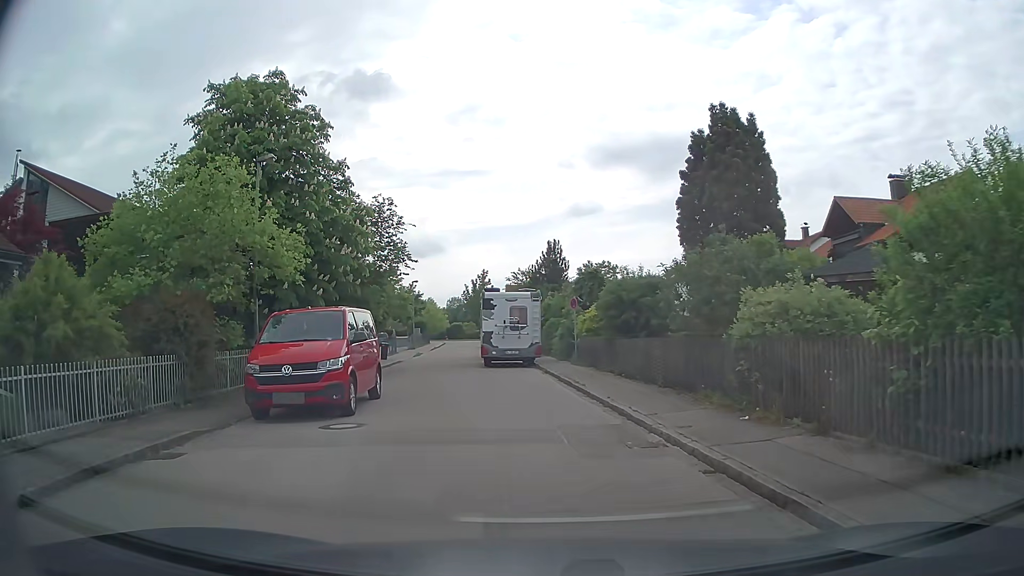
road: residential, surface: asphalt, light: Day
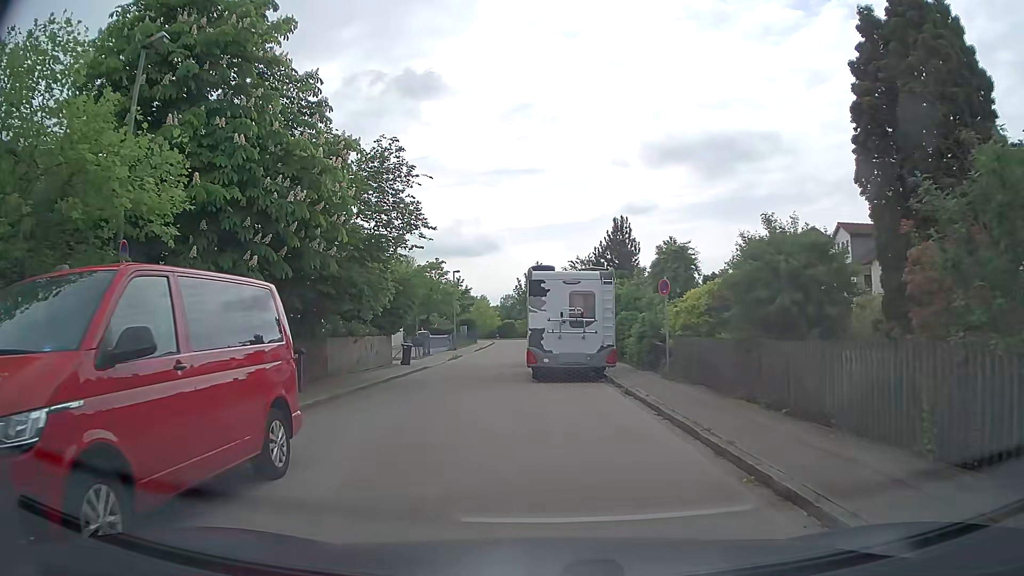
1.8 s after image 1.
(-0.2, +8.4) m; -3°
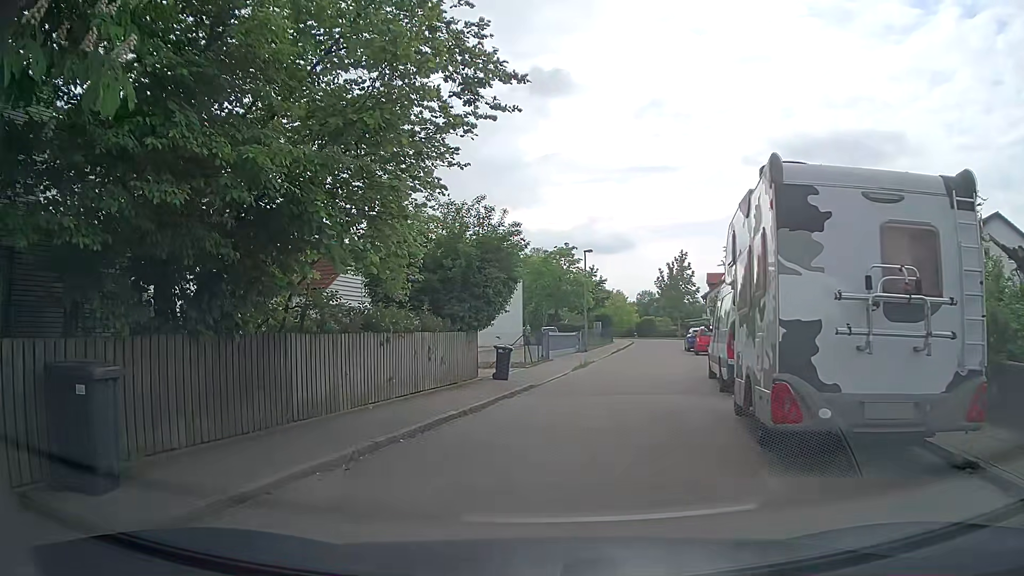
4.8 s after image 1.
(-1.0, +11.2) m; -12°
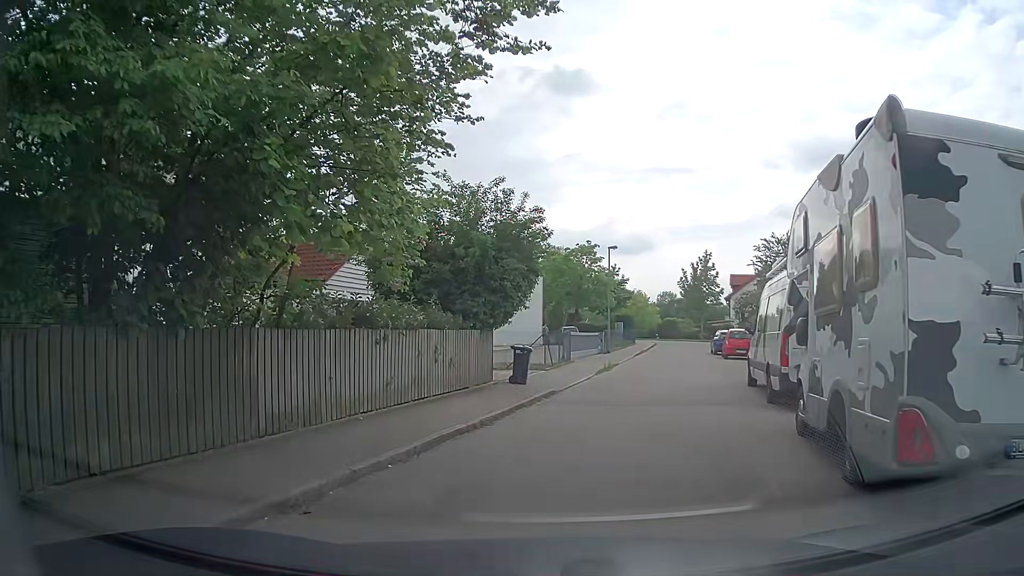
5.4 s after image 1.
(0.0, +1.9) m; -1°
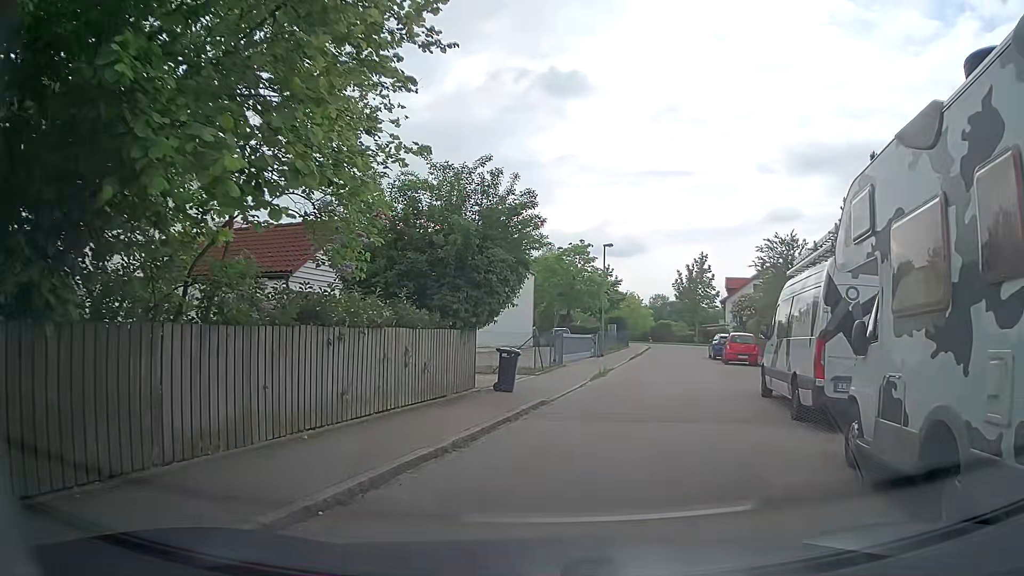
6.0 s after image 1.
(0.0, +1.9) m; +2°
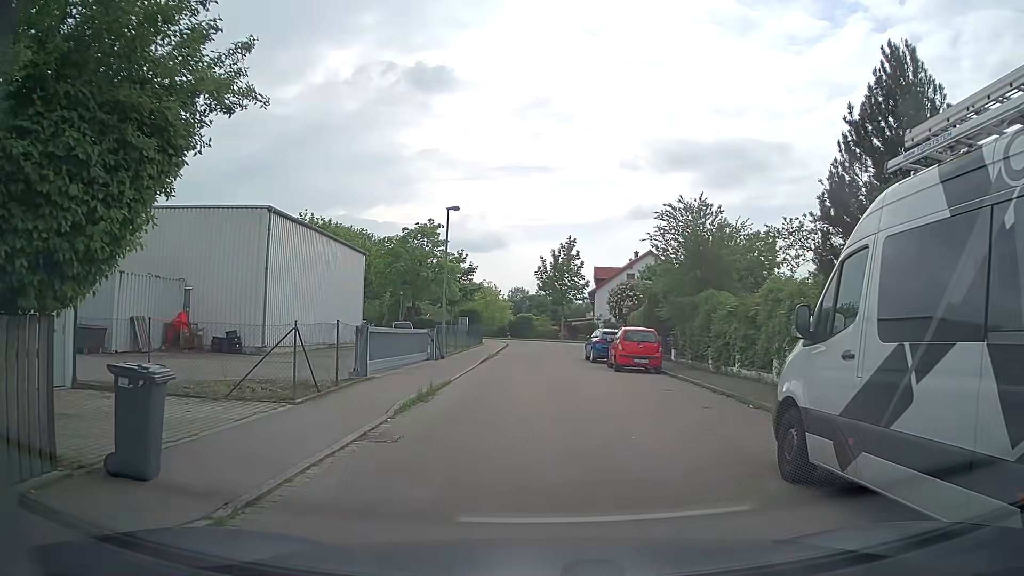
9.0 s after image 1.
(+0.9, +9.3) m; +11°
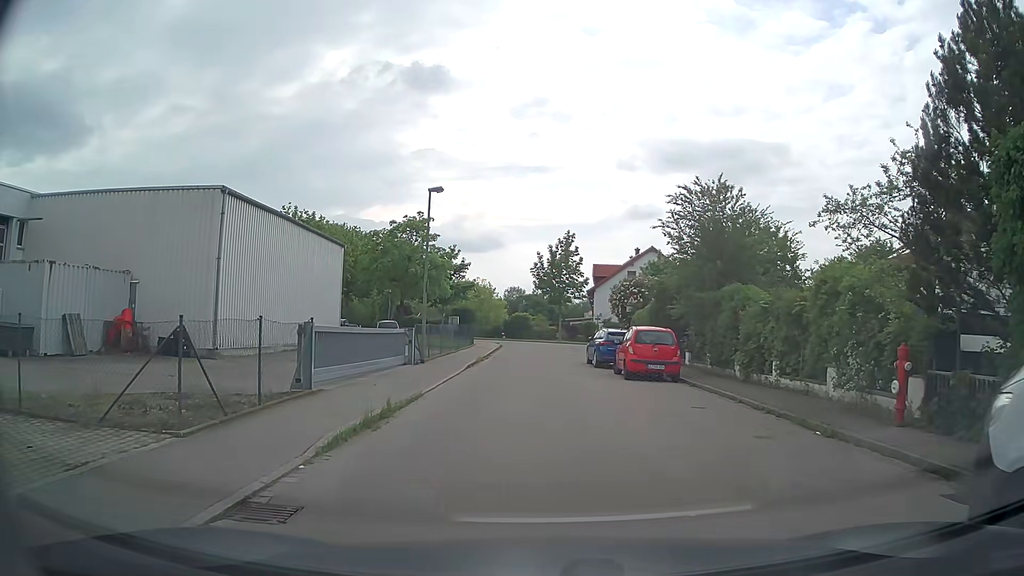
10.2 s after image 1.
(0.0, +3.7) m; 0°
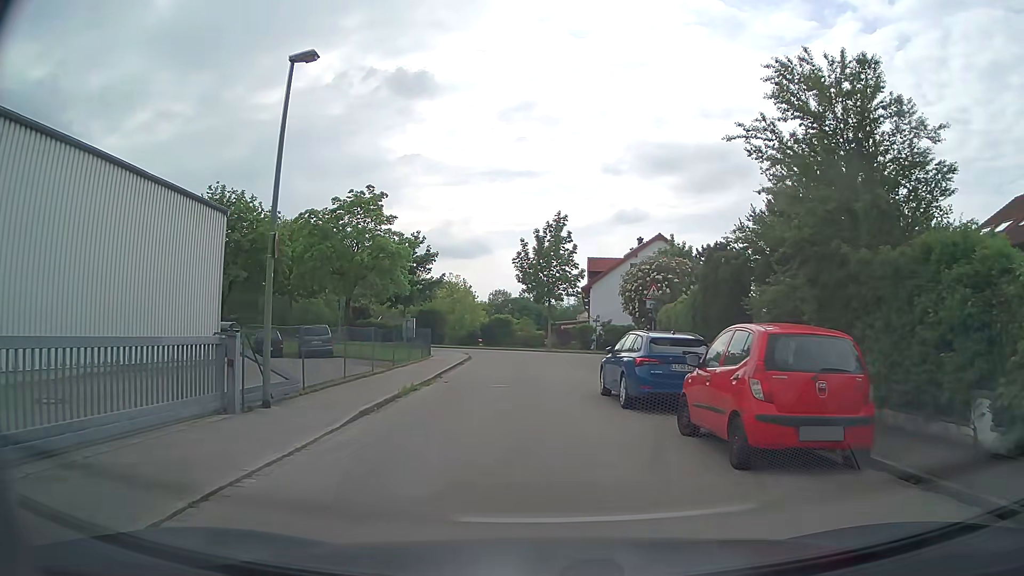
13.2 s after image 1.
(+0.3, +12.5) m; +1°
